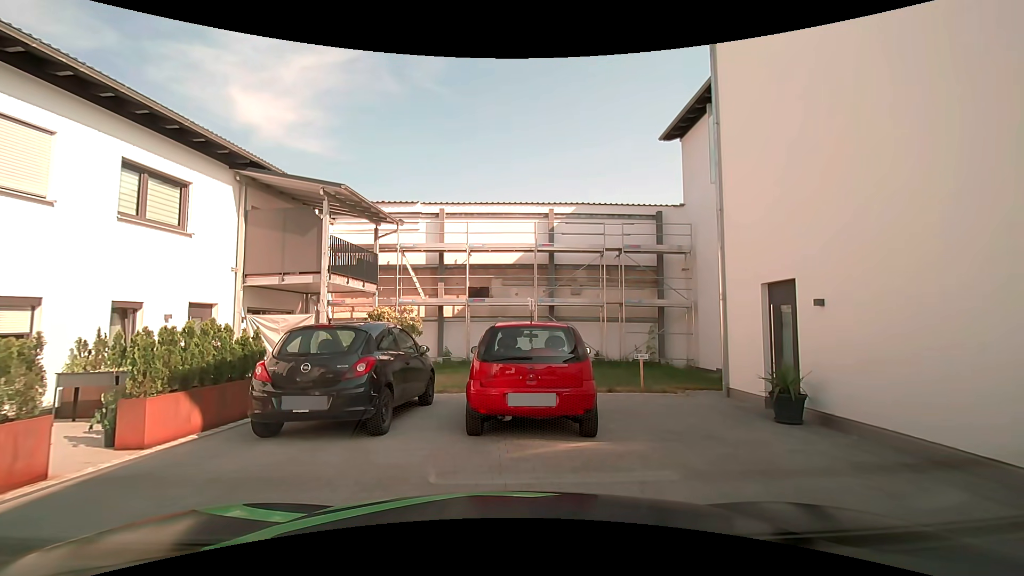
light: Day
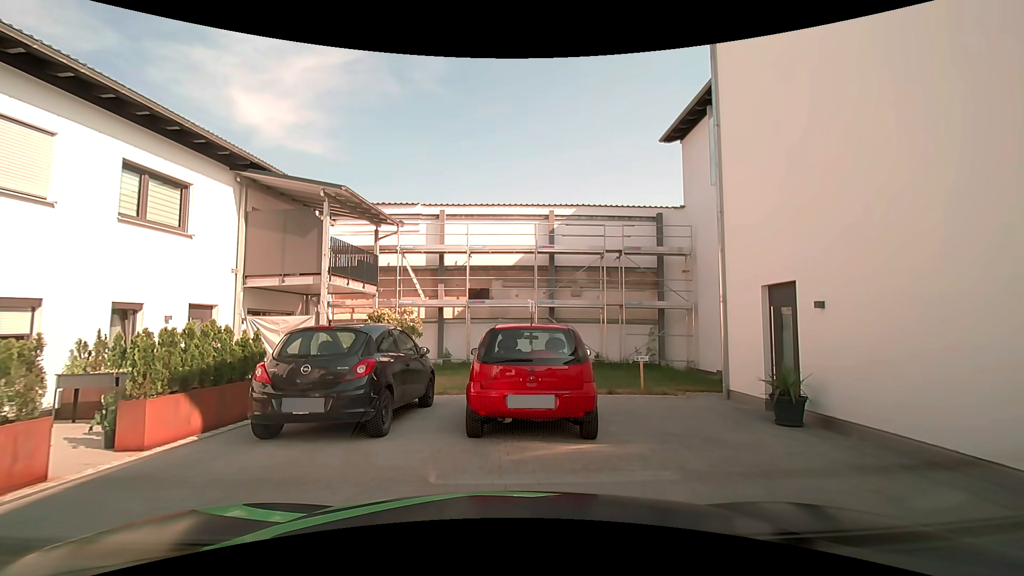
(0.0, +0.1) m; 0°
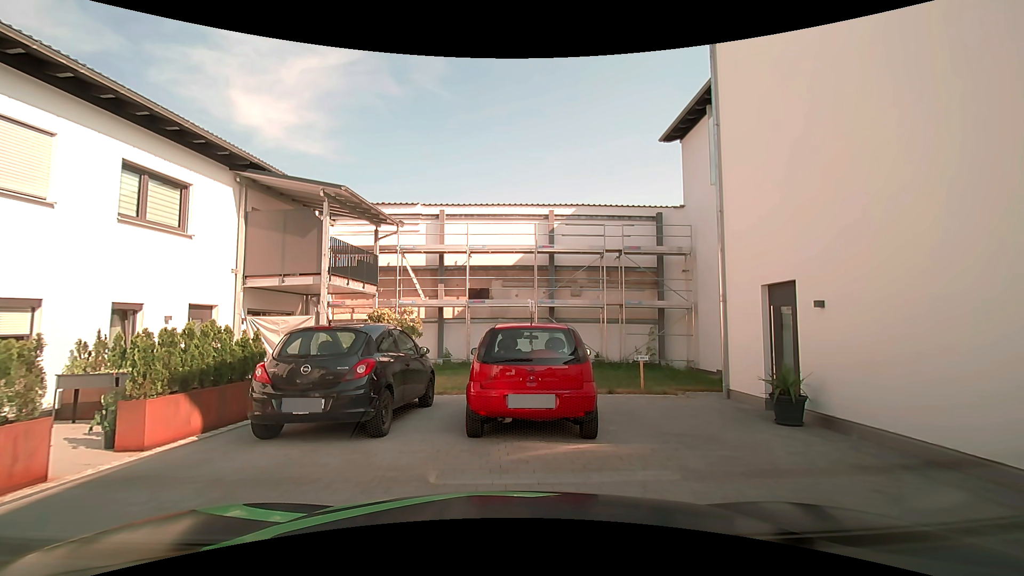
(0.0, +0.1) m; 0°
